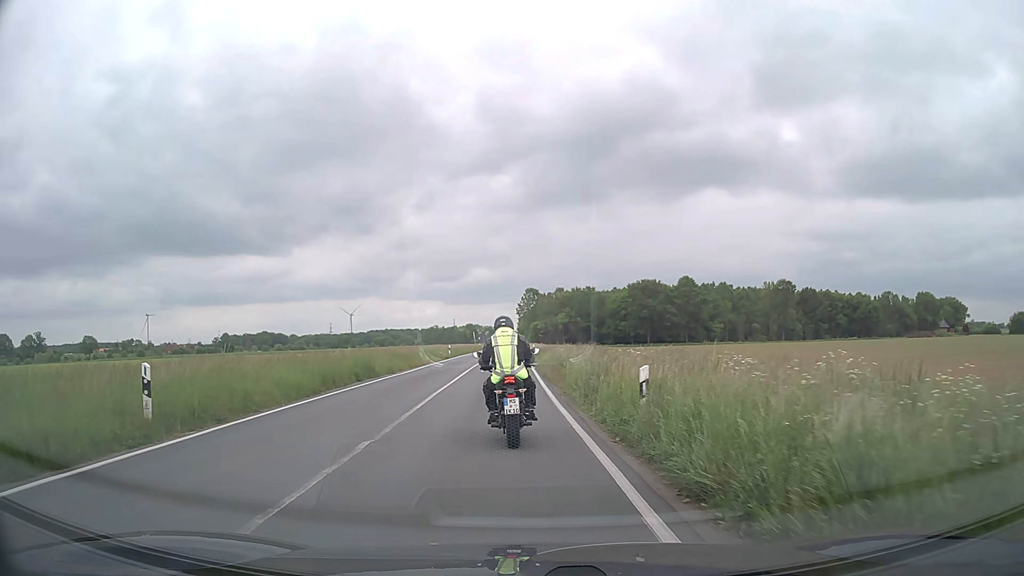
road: secondary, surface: asphalt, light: Day
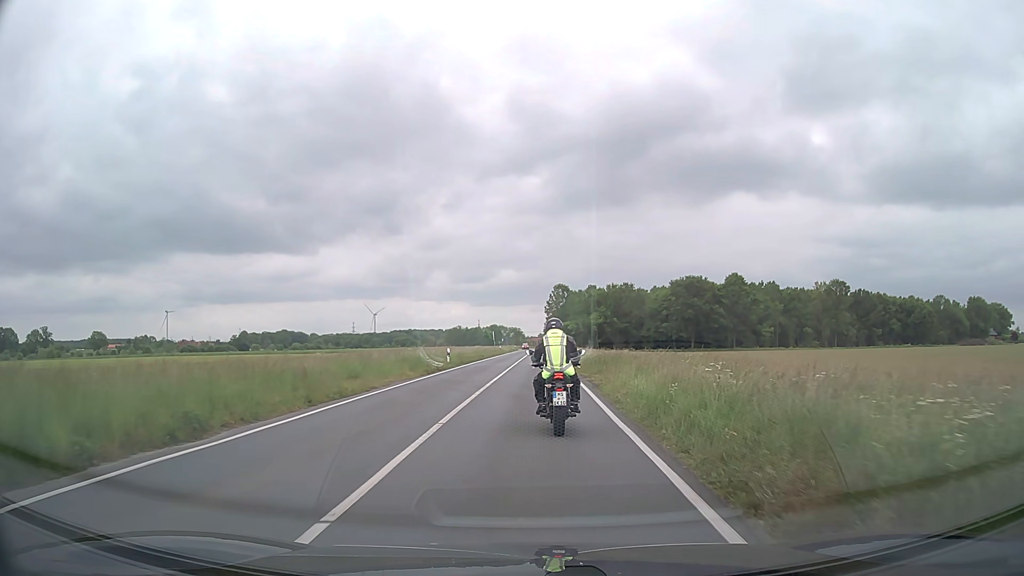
(-0.9, +21.1) m; -2°
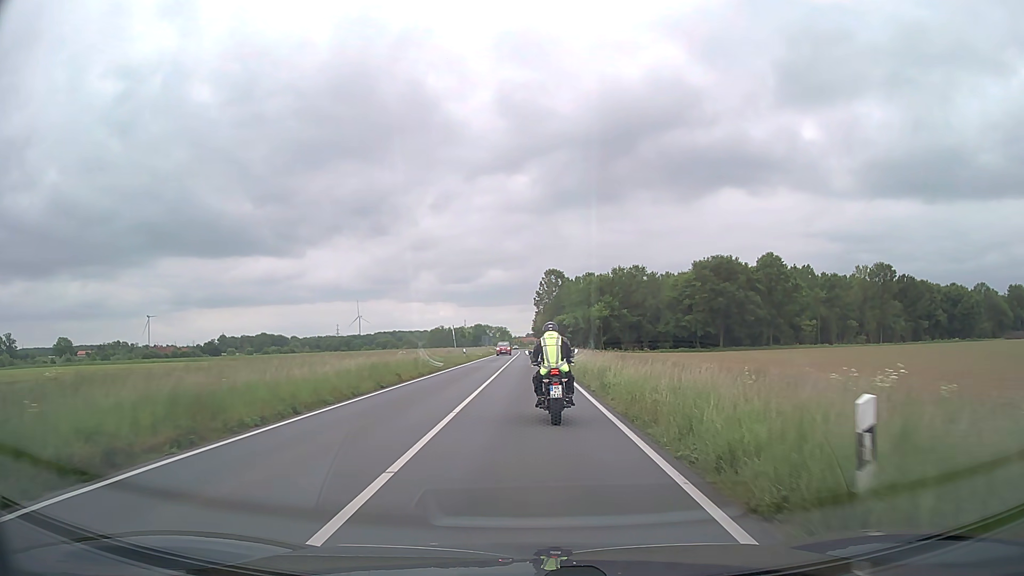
(+0.5, +34.5) m; +1°
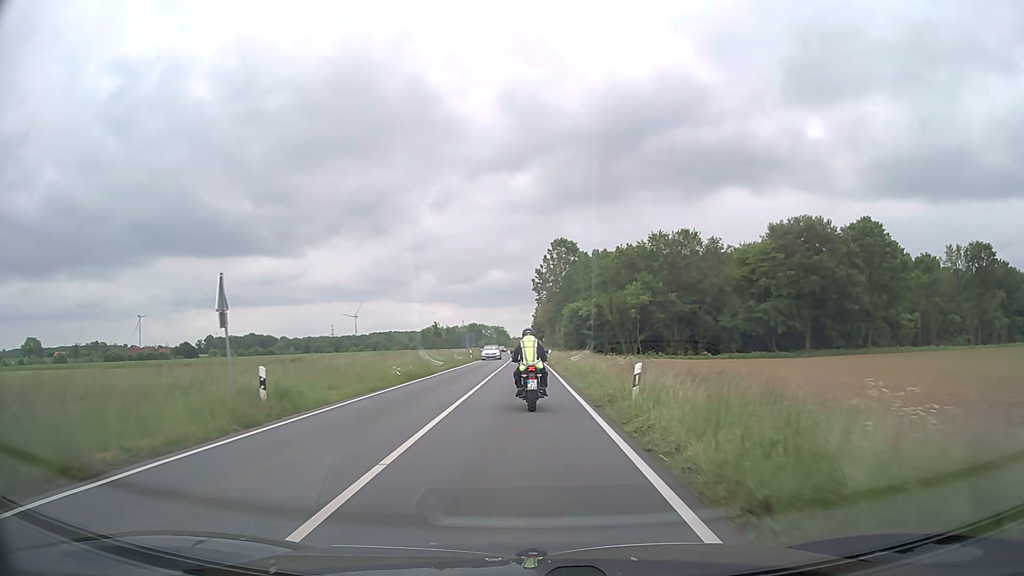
(+0.2, +42.0) m; 0°
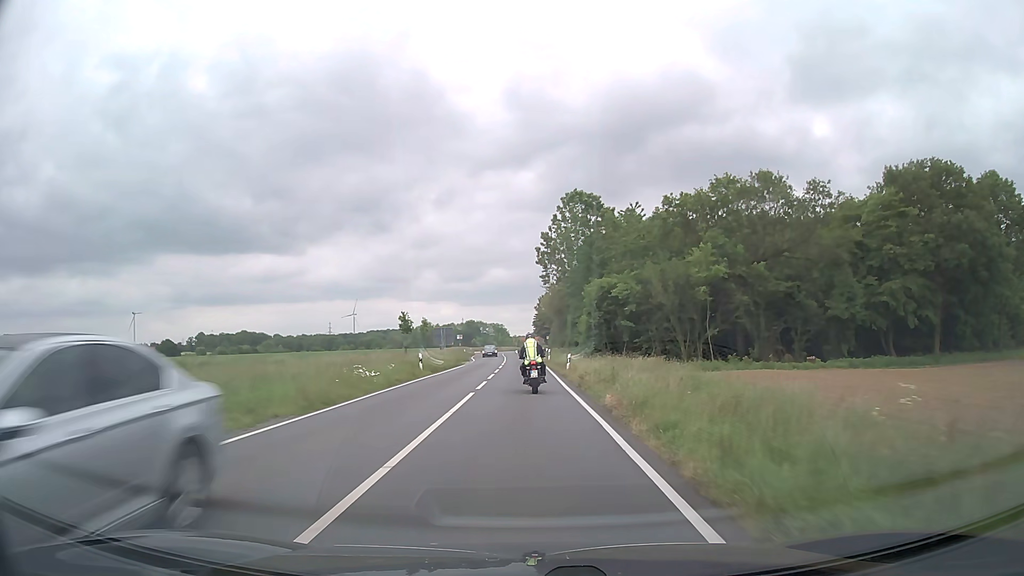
(-0.1, +30.7) m; 0°
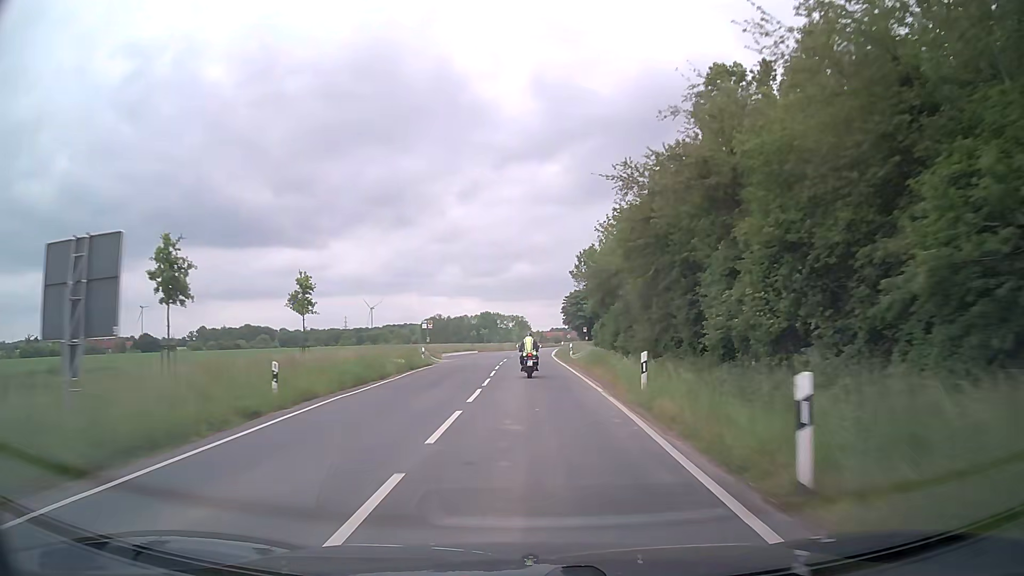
(-0.7, +60.7) m; -2°
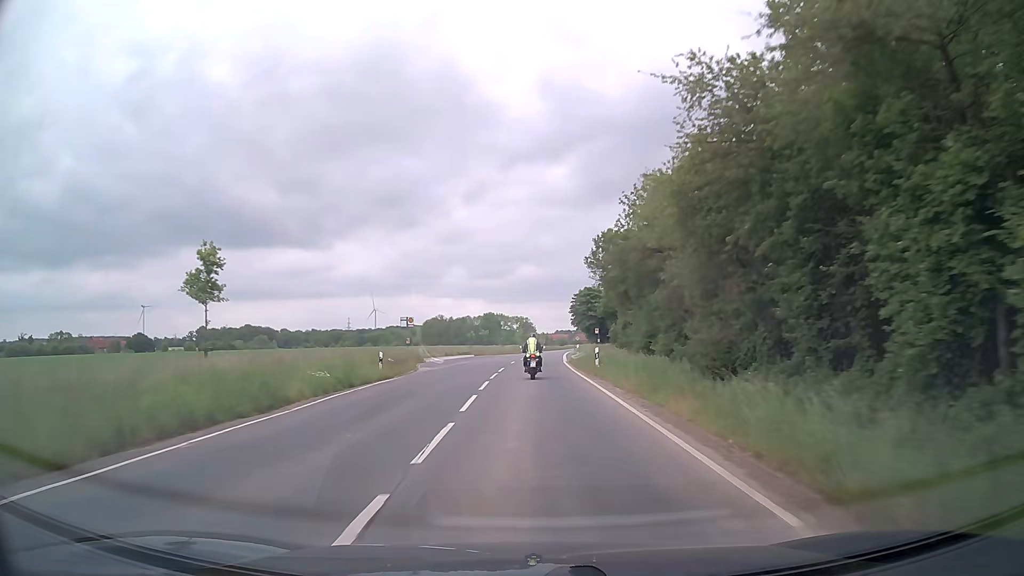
(-0.1, +13.2) m; 0°
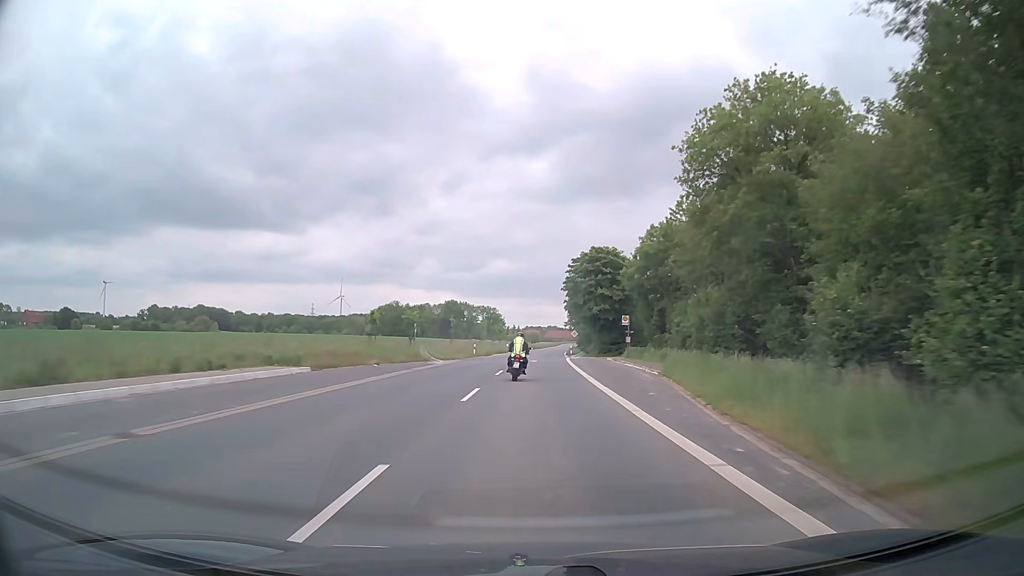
(+0.5, +53.2) m; +2°
